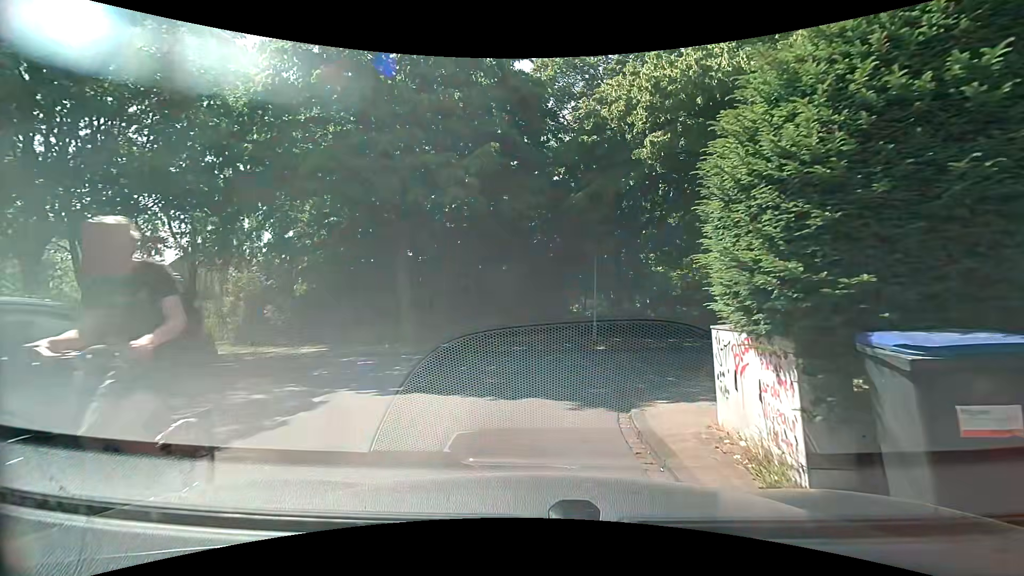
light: Day
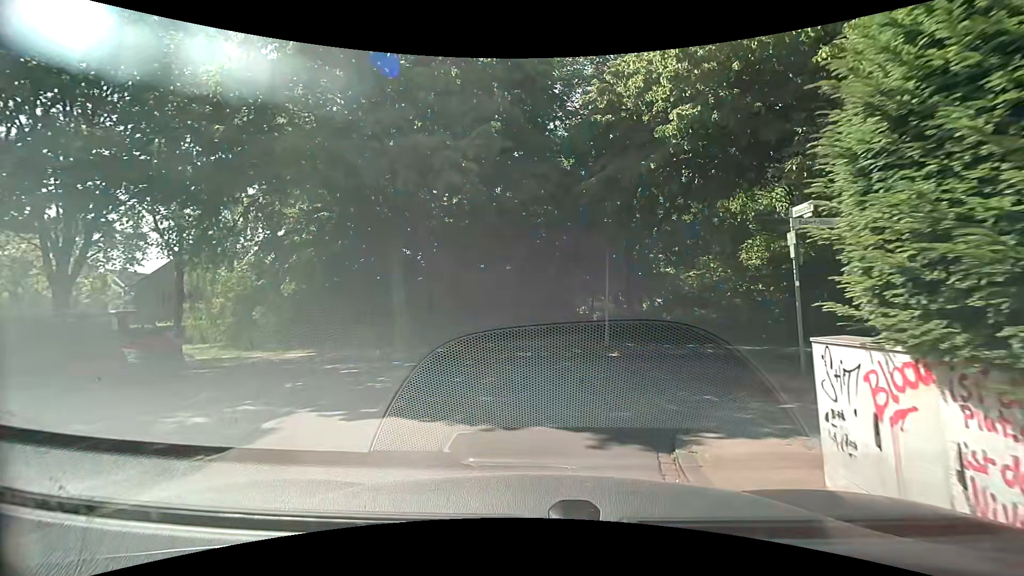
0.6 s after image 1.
(0.0, +1.7) m; +2°
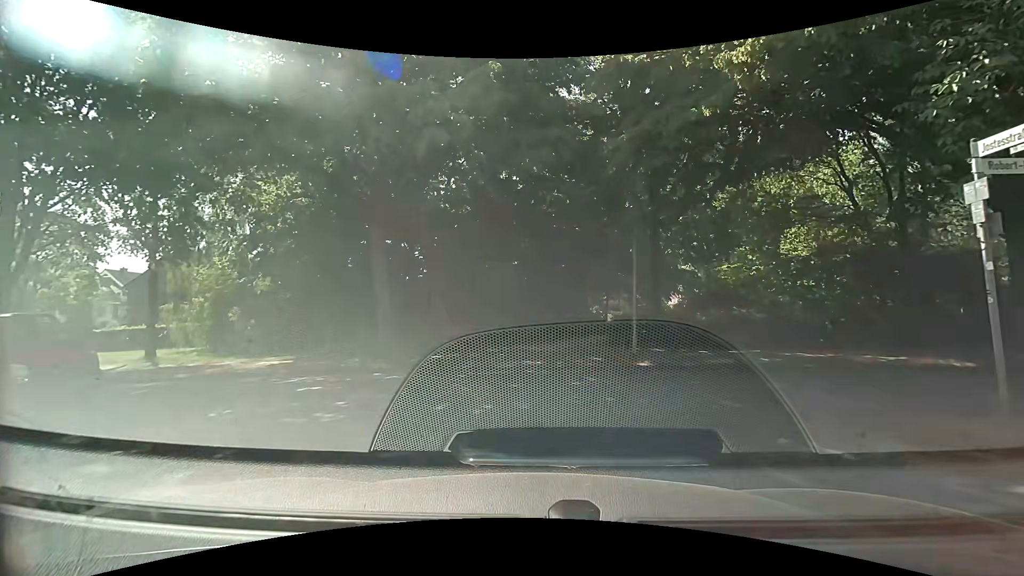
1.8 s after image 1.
(-0.1, +2.9) m; -2°
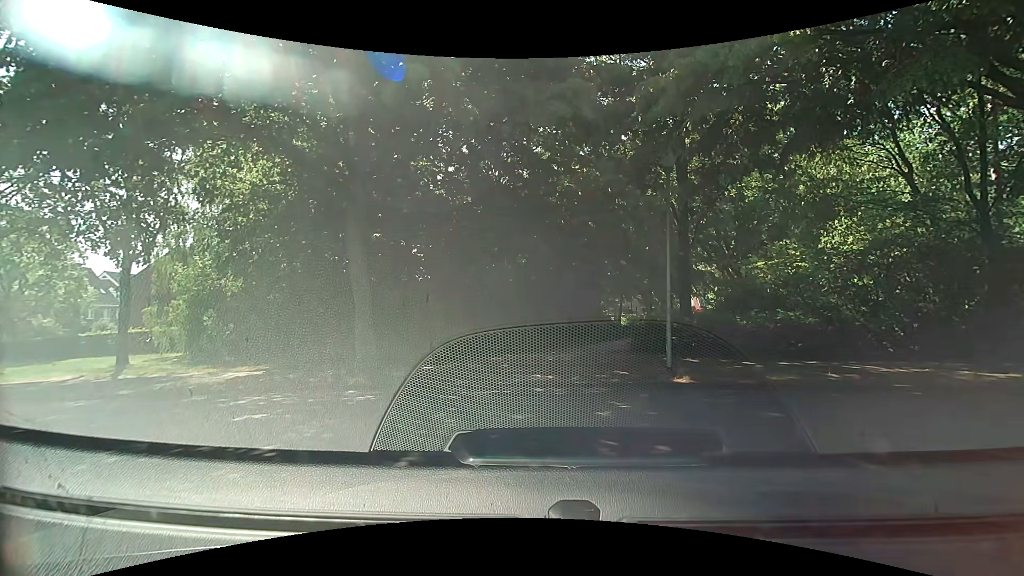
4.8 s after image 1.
(-0.1, +2.5) m; -1°
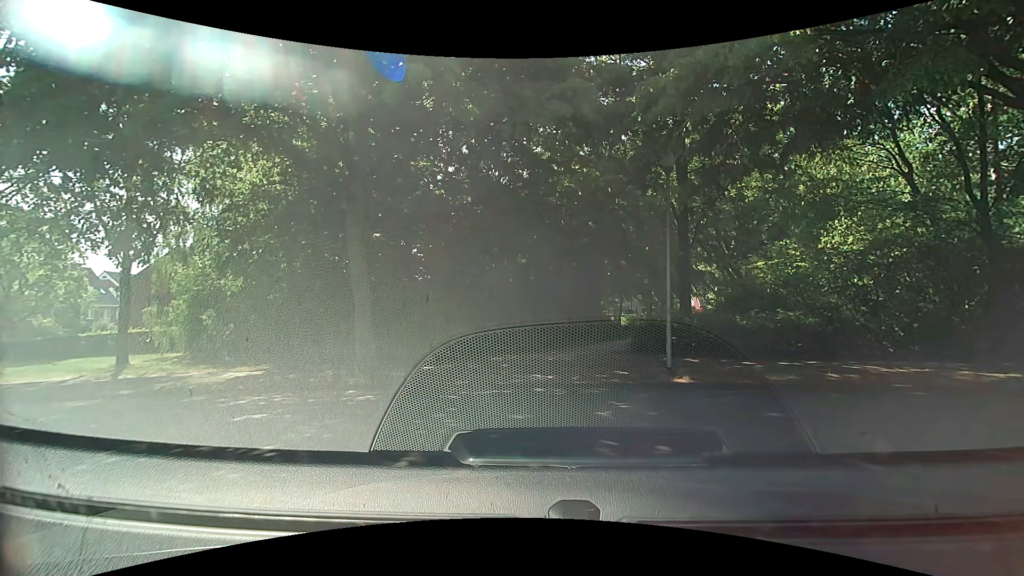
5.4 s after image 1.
(0.0, 0.0) m; 0°
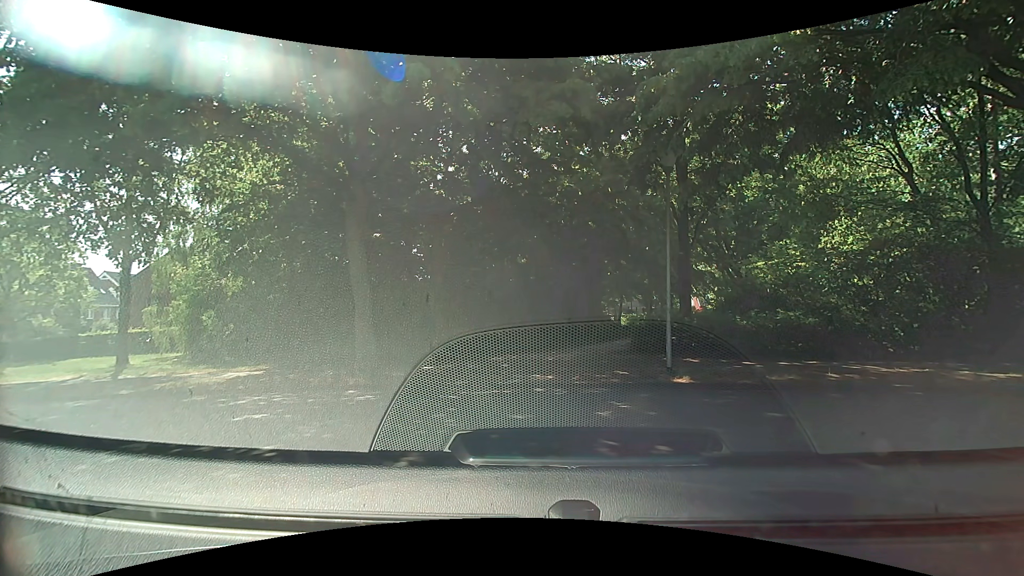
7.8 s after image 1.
(0.0, 0.0) m; 0°
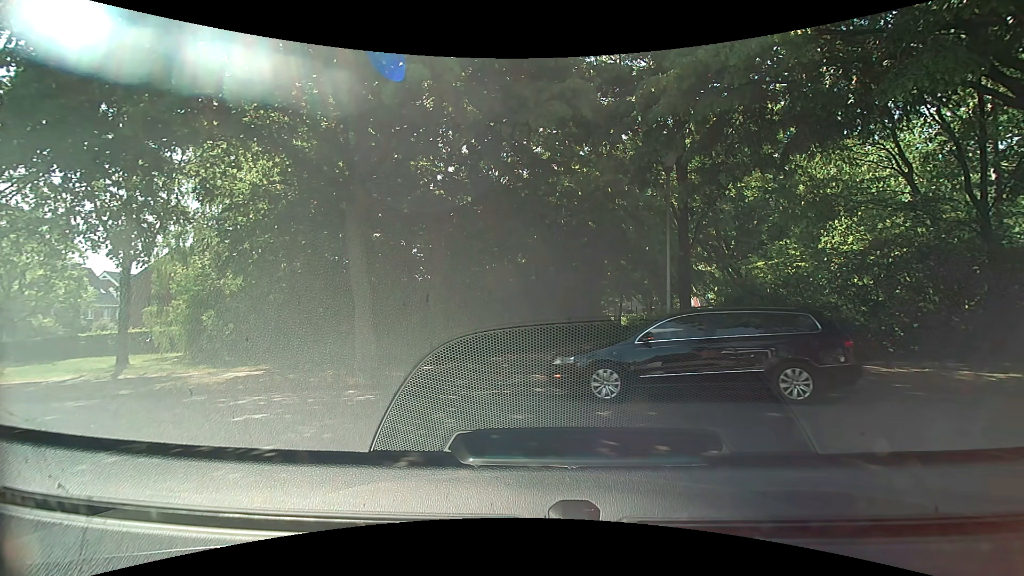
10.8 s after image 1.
(0.0, 0.0) m; 0°
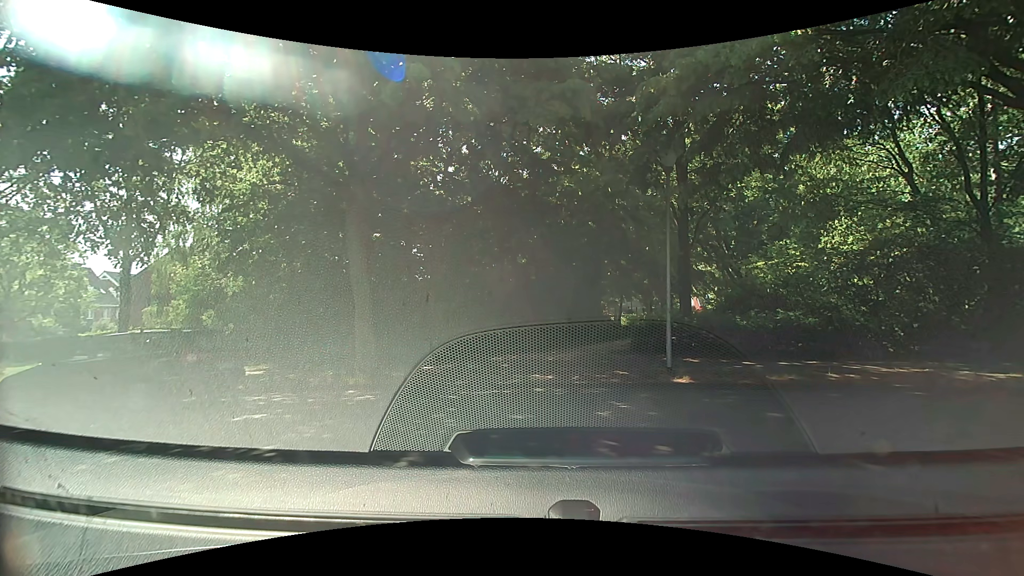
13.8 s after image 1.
(0.0, 0.0) m; 0°
